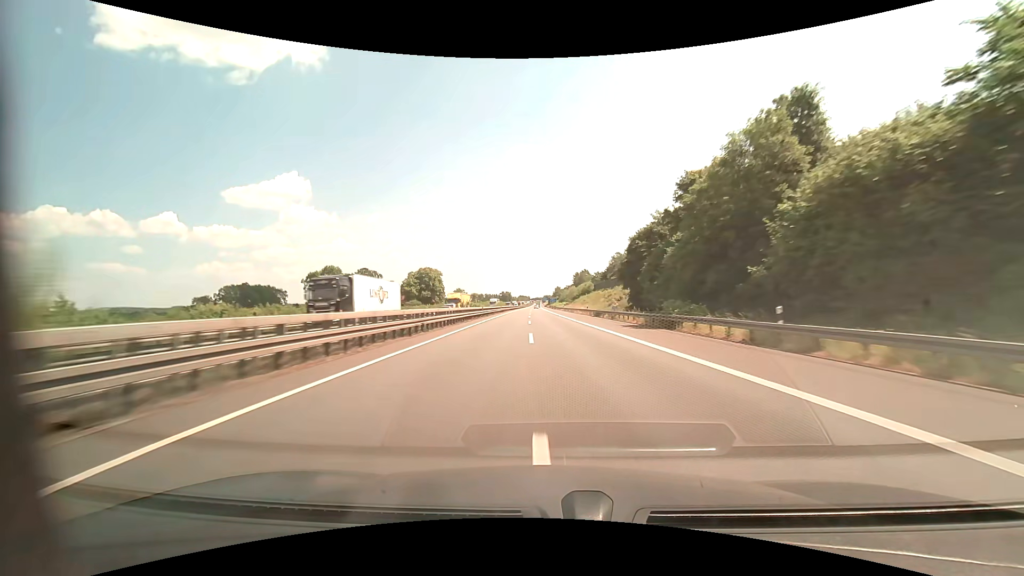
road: motorway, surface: asphalt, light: Day
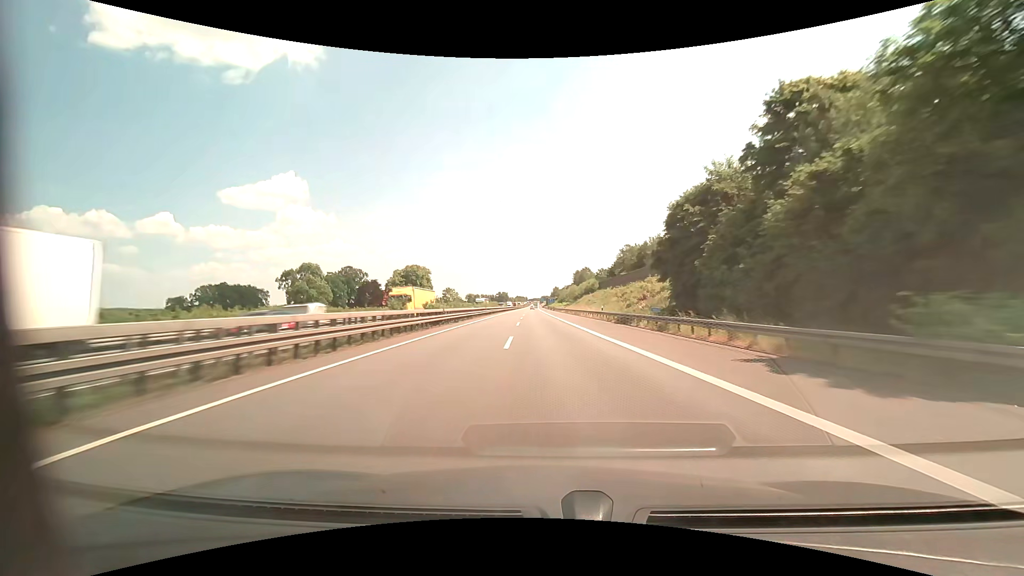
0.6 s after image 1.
(+0.1, +20.2) m; 0°
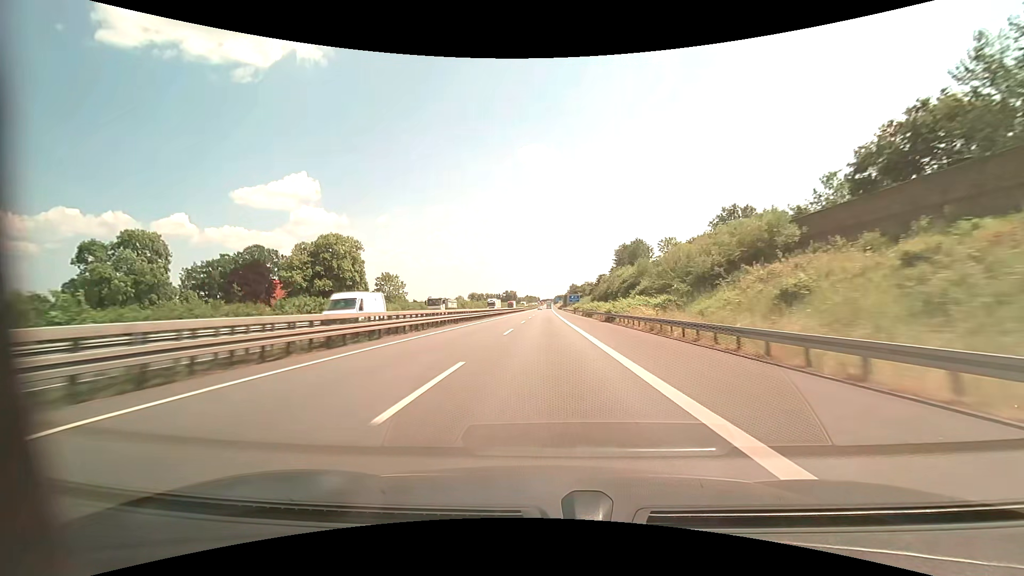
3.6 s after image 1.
(-1.8, +100.7) m; -1°
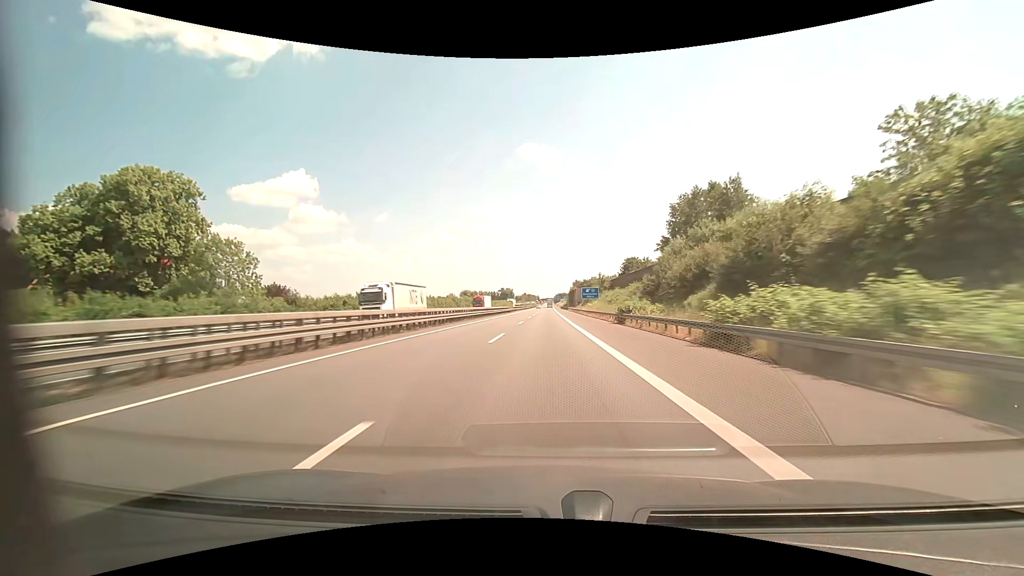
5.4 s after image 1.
(+0.1, +61.0) m; 0°
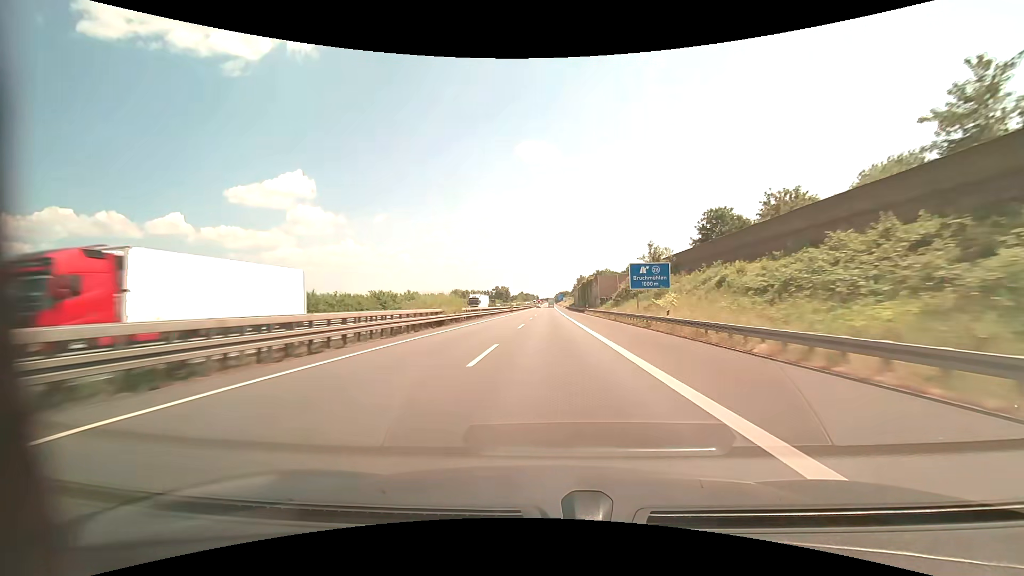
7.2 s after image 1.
(+0.1, +61.3) m; 0°
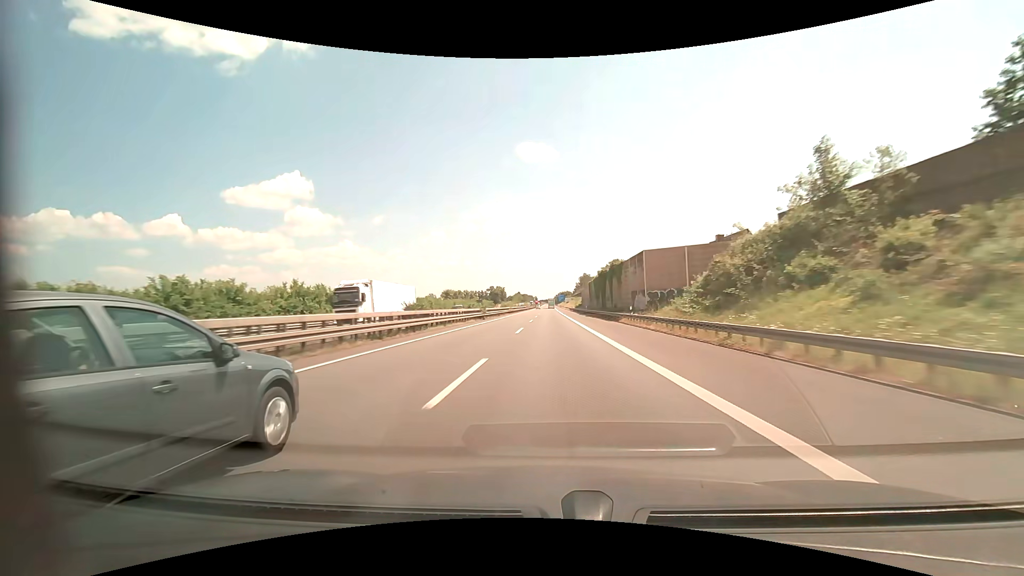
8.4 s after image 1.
(+0.1, +41.0) m; 0°
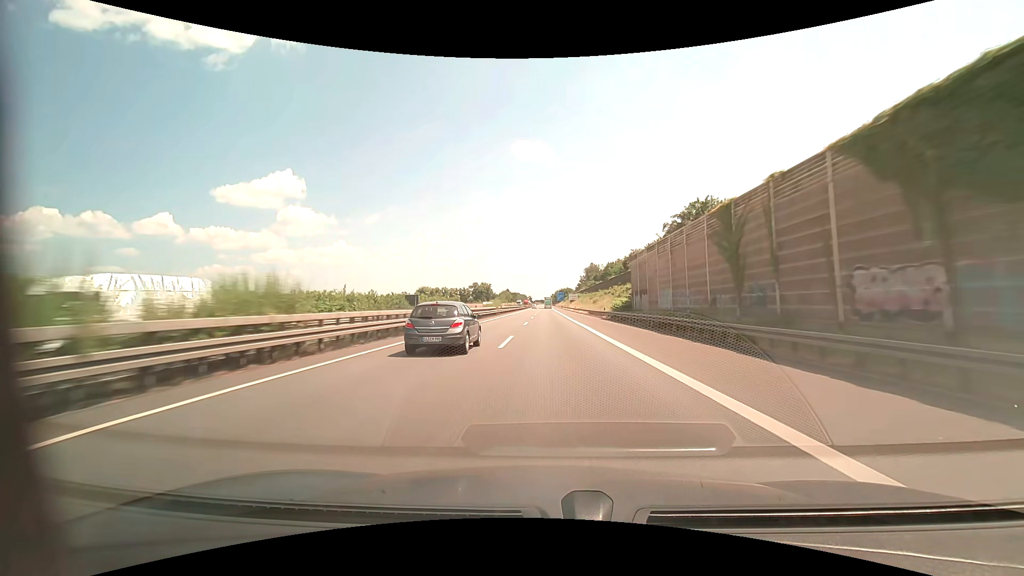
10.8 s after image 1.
(+0.3, +81.9) m; 0°
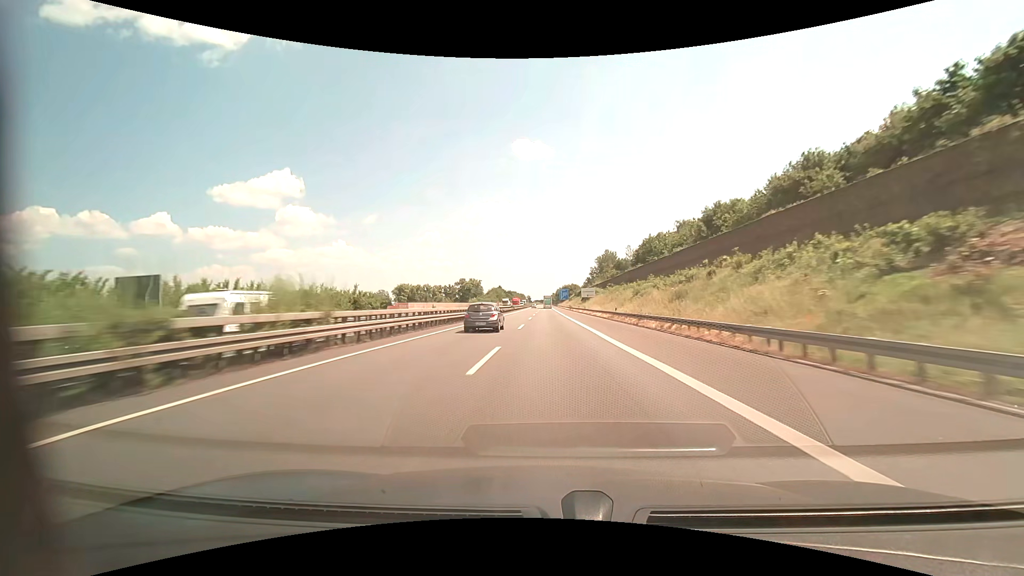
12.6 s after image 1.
(0.0, +60.8) m; 0°
(0, +10) (0, +20) (0, +30) (0, +40) (0, +50) (0, +60) (0, +70) (0, +80) (0, +90) (0, +100) m
